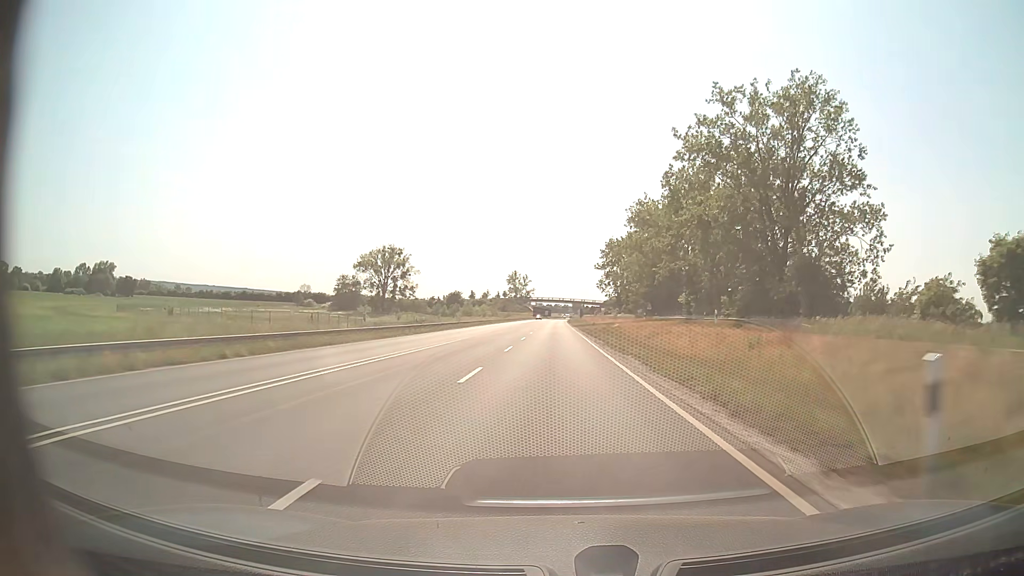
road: primary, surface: asphalt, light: Day
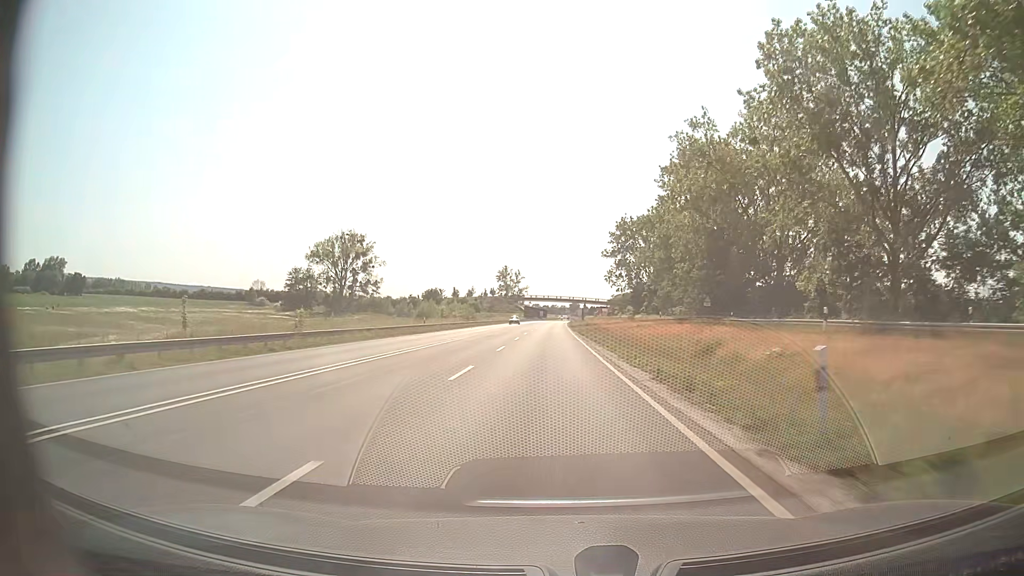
(+0.1, +48.1) m; 0°
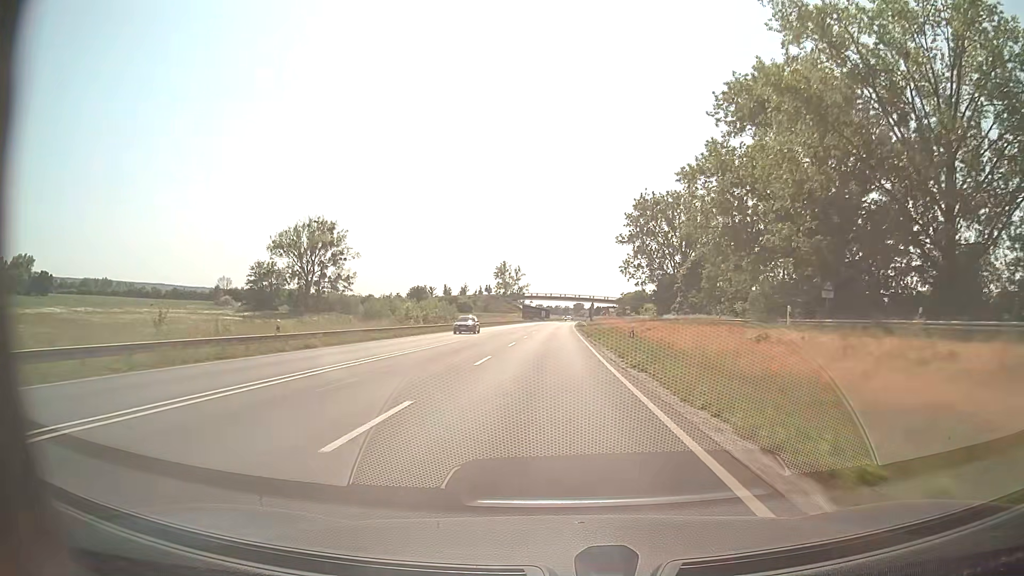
(0.0, +32.1) m; 0°
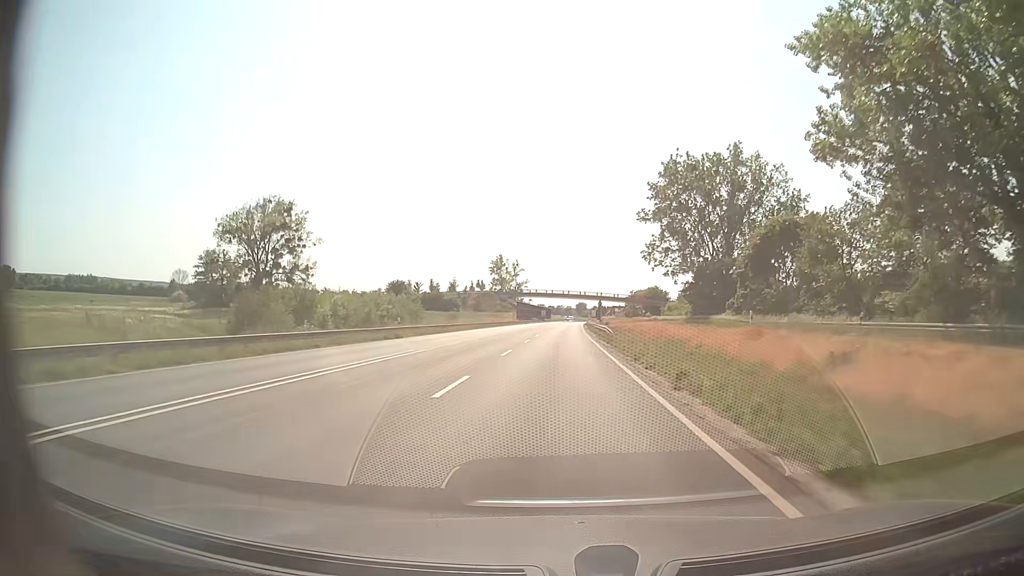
(0.0, +32.0) m; 0°
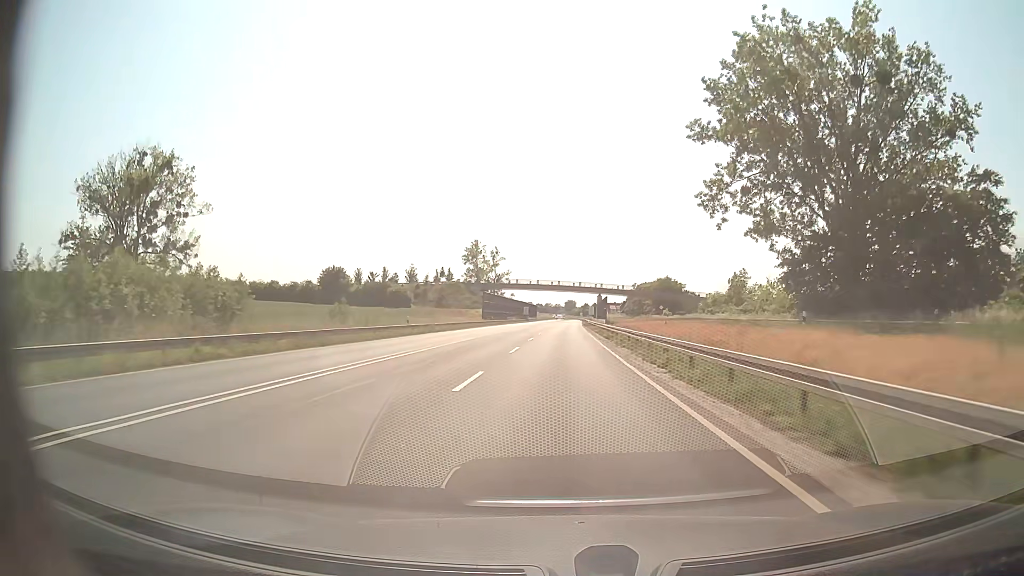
(+0.5, +48.0) m; +1°
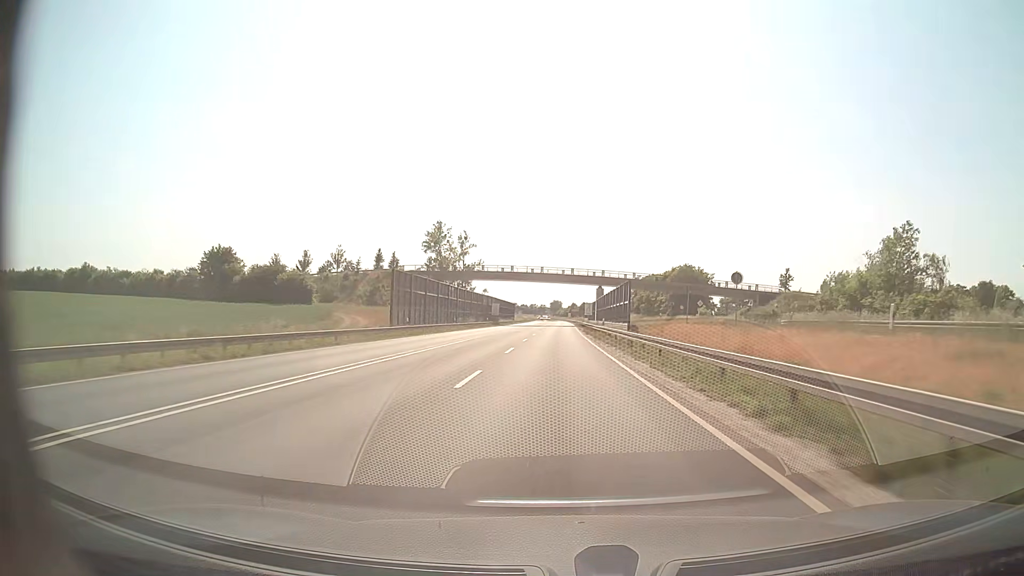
(+0.6, +48.0) m; +1°
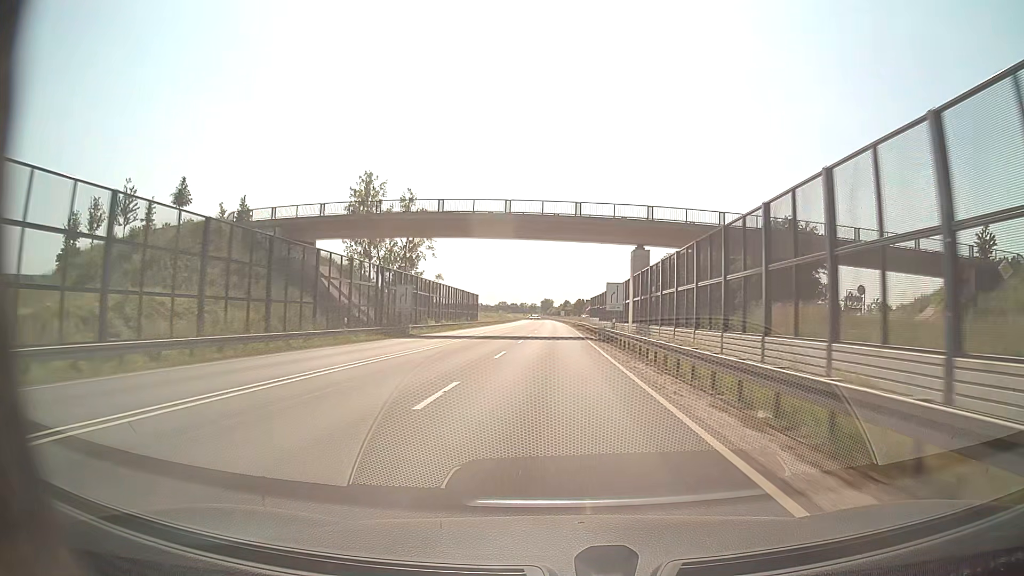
(+0.6, +64.0) m; +1°
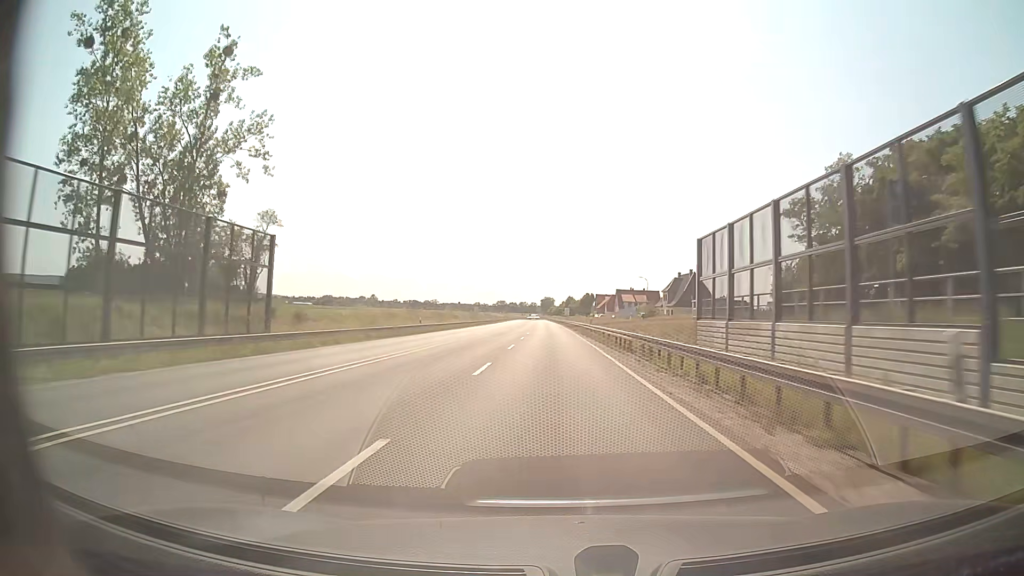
(0.0, +79.8) m; 0°
(0, +10) (0, +20) (0, +30) (0, +40) (0, +50) (0, +60) (0, +70) (-1, +80) (-1, +90) (-1, +100) m
